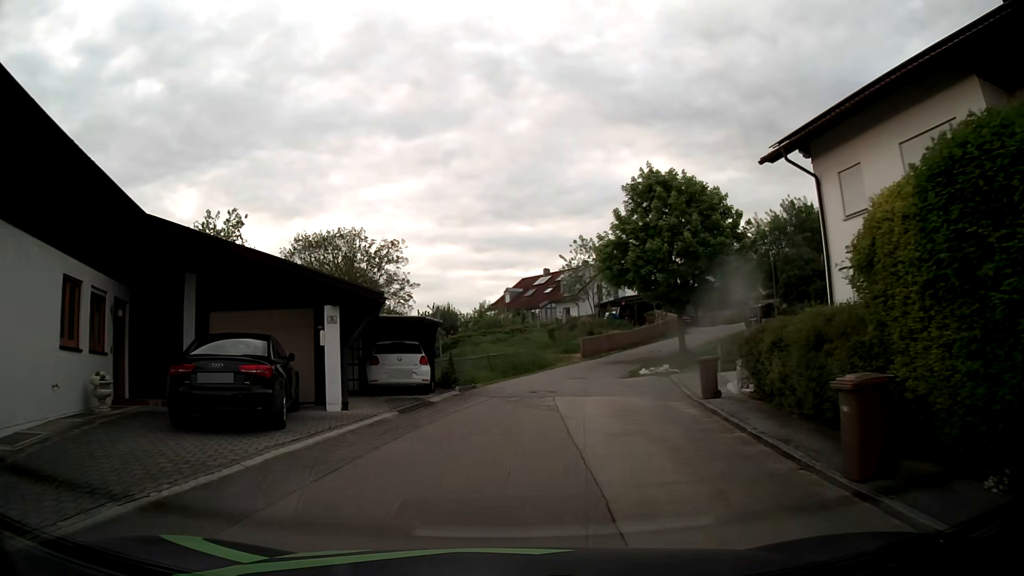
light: Day
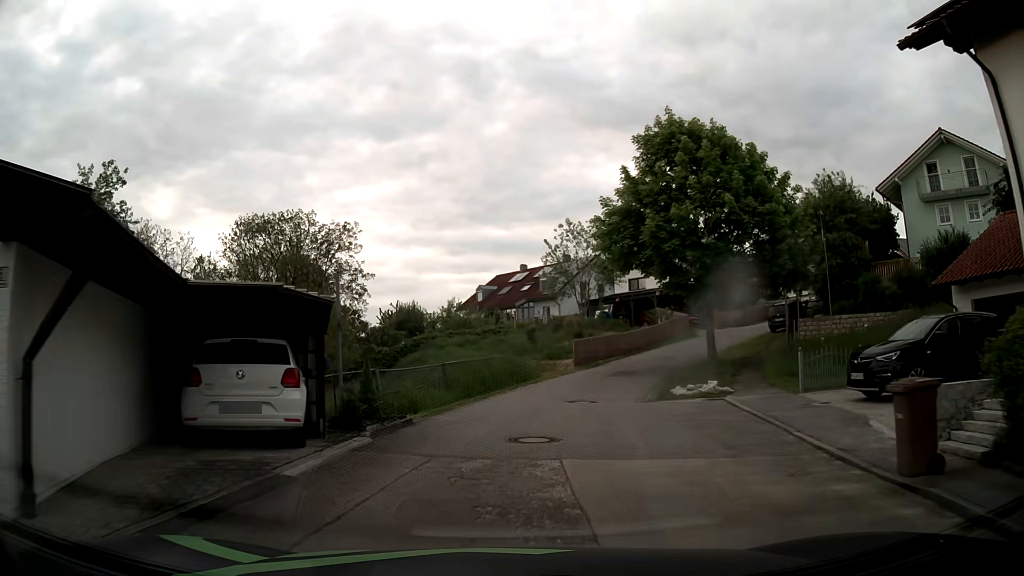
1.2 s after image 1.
(+0.1, +9.0) m; +2°
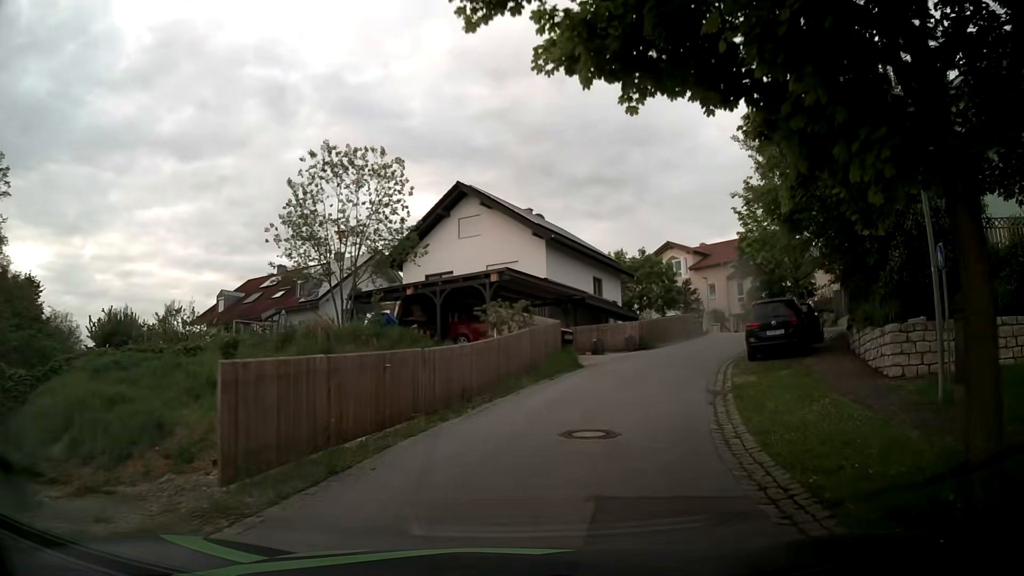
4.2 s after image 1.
(+2.8, +22.1) m; +17°
(+1, +10) (+4, +19) (+9, +28) (+14, +37) (+15, +47) (+10, +55) (+3, +62) (-5, +68) (-13, +75) (-20, +81) m
